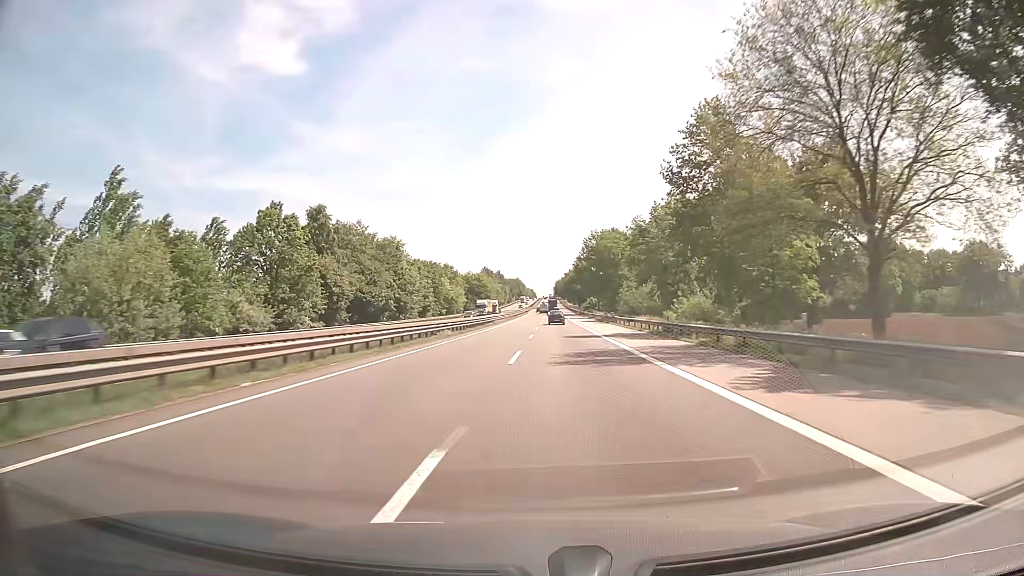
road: motorway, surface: asphalt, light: Day
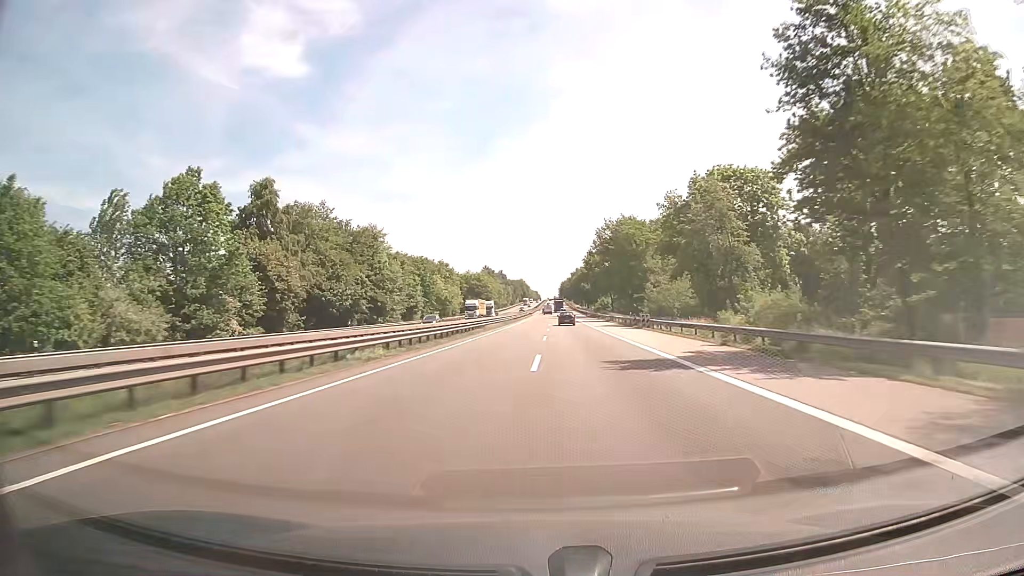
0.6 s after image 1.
(0.0, +20.0) m; 0°
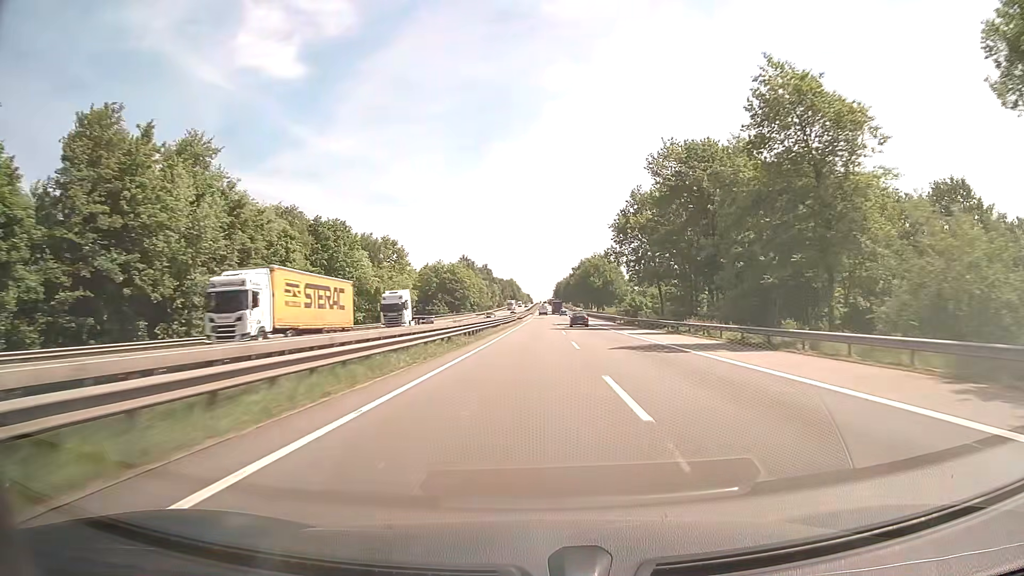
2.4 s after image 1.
(+0.1, +60.5) m; +1°
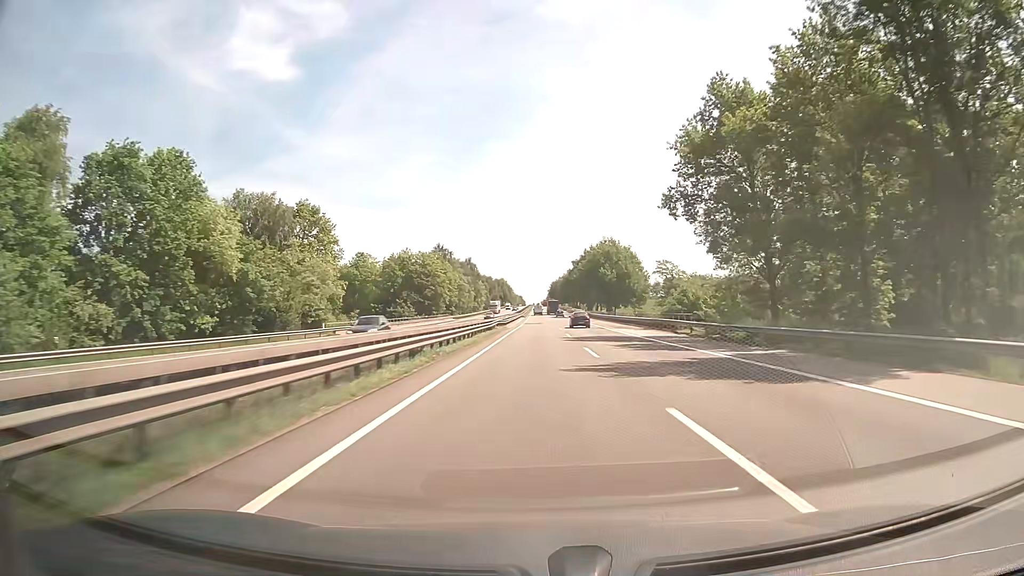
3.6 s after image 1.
(+0.2, +40.6) m; +1°
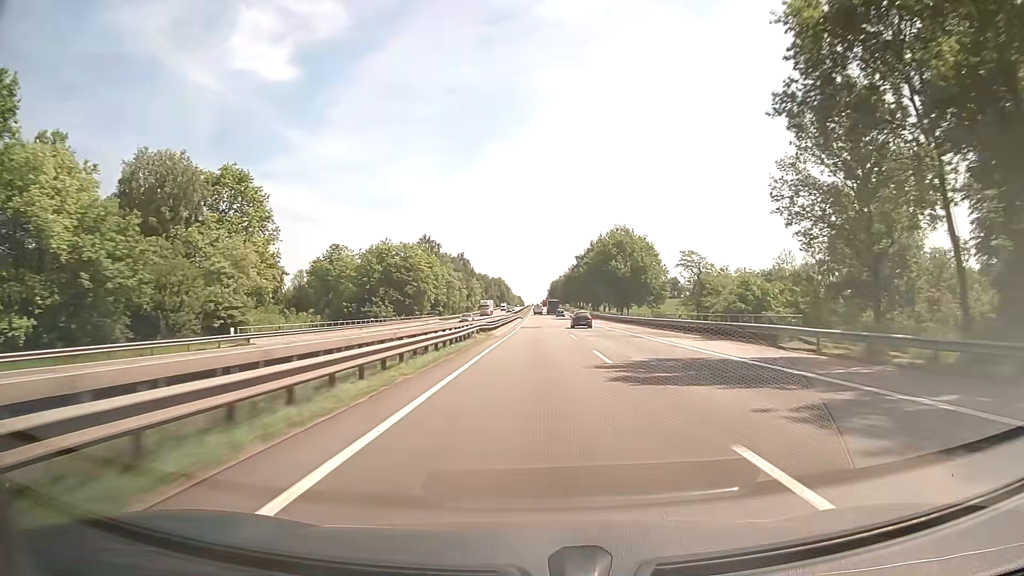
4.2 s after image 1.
(0.0, +20.3) m; 0°
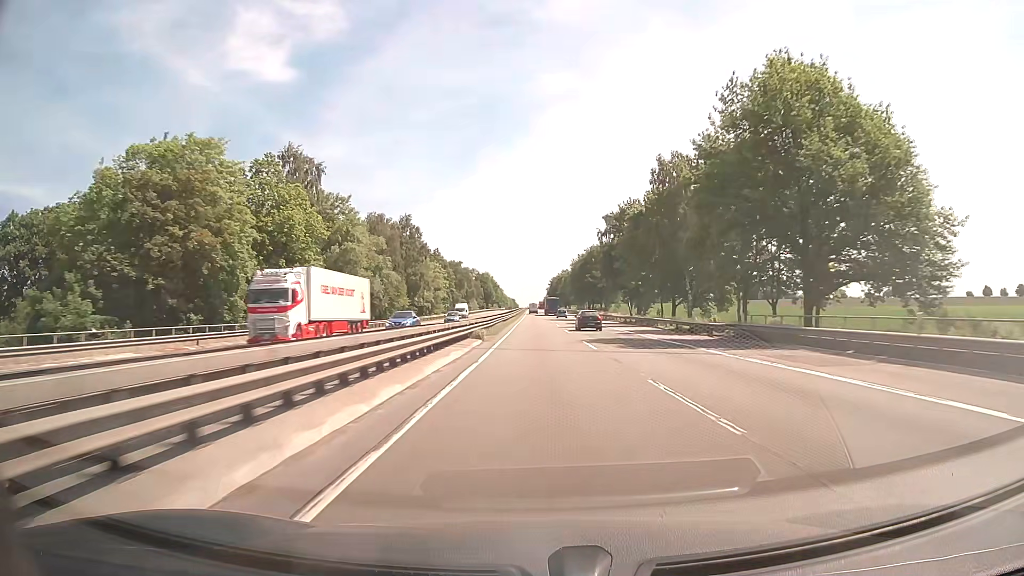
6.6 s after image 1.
(+0.8, +81.7) m; +1°
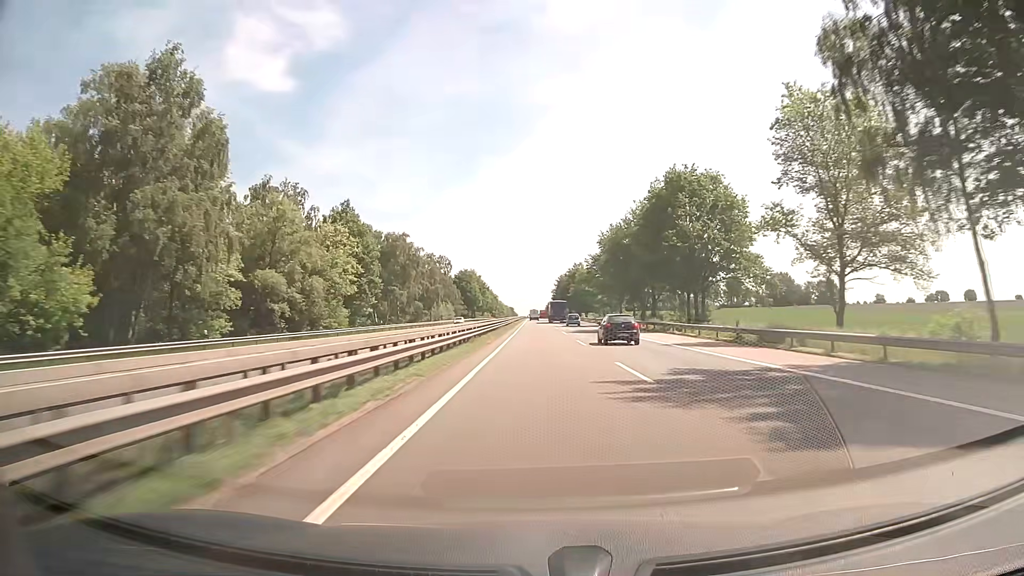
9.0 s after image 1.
(0.0, +81.9) m; 0°
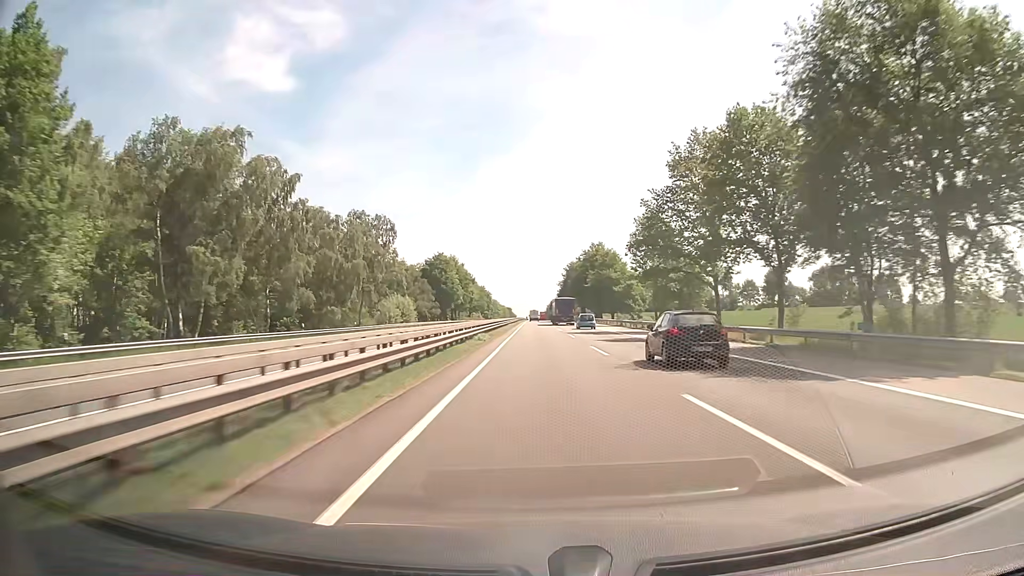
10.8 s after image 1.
(-0.2, +61.5) m; 0°
(0, +10) (0, +20) (0, +30) (0, +40) (0, +50) (0, +60) (0, +70) (0, +80) (0, +90) (0, +100) m
